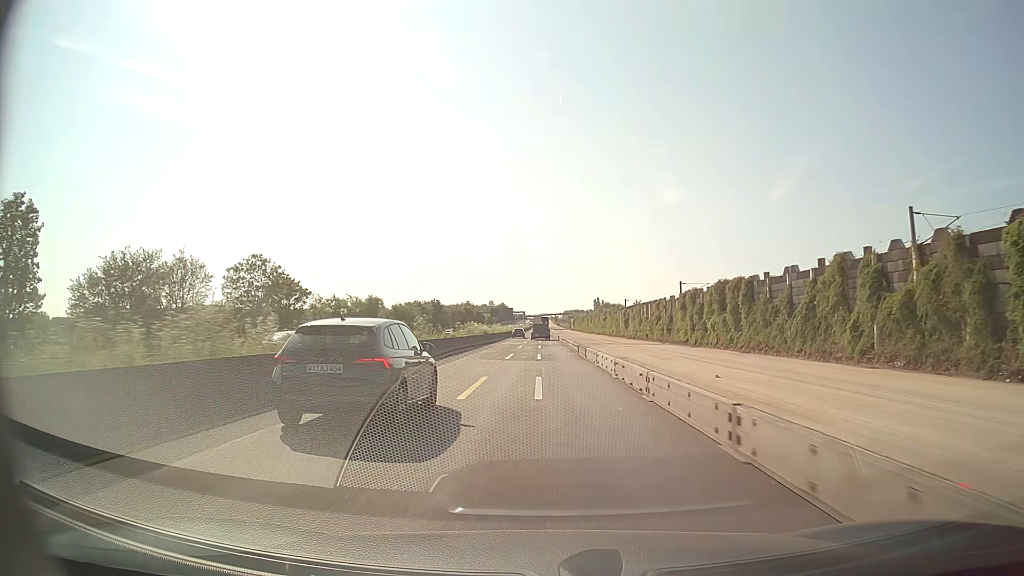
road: motorway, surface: asphalt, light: Day
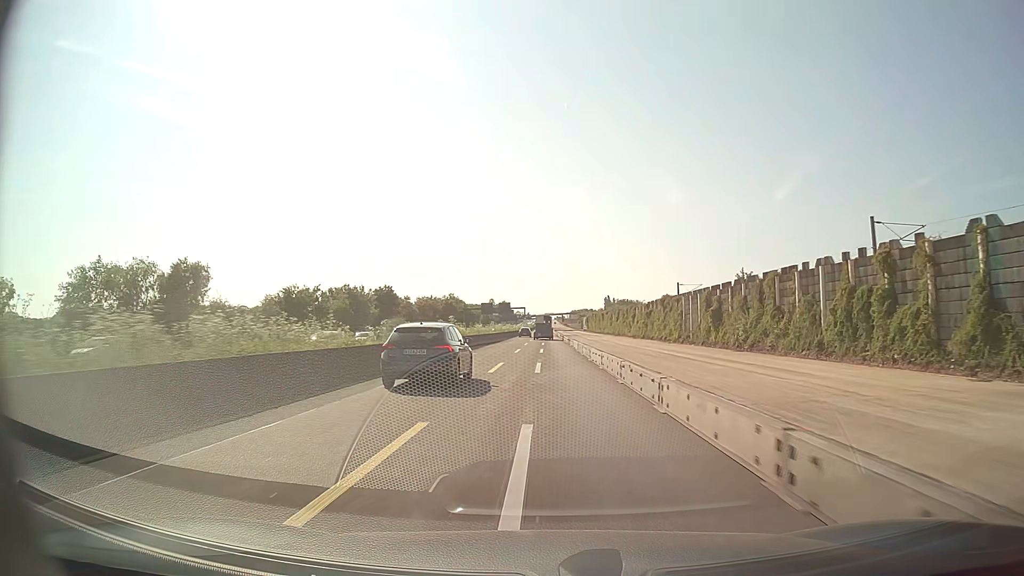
(0.0, +62.7) m; 0°
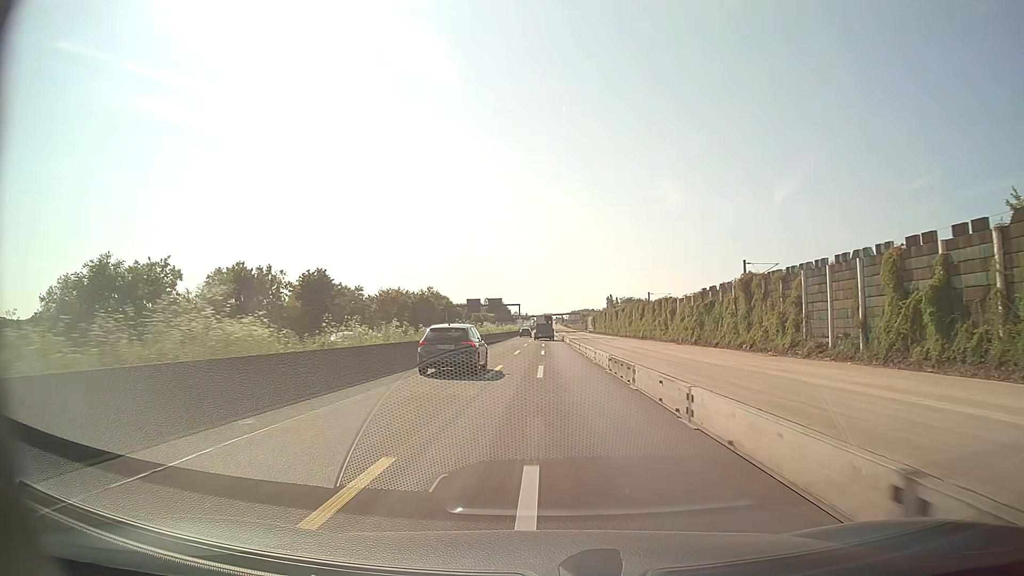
(0.0, +37.7) m; 0°
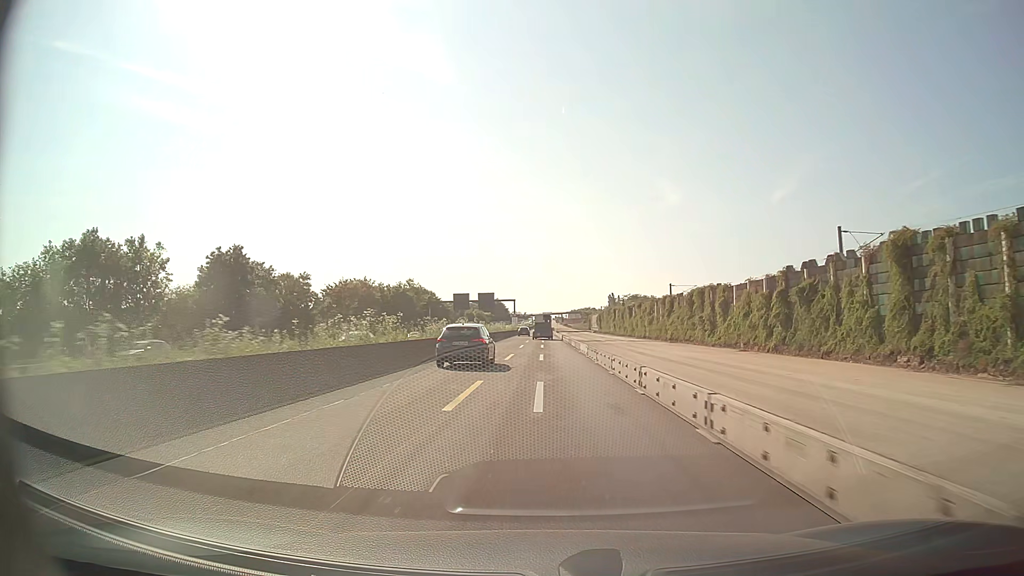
(0.0, +25.1) m; 0°
(0, +10) (0, +20) (0, +30) (0, +40) (0, +50) (0, +60) (0, +70) (0, +80) (0, +90) (0, +100) m
